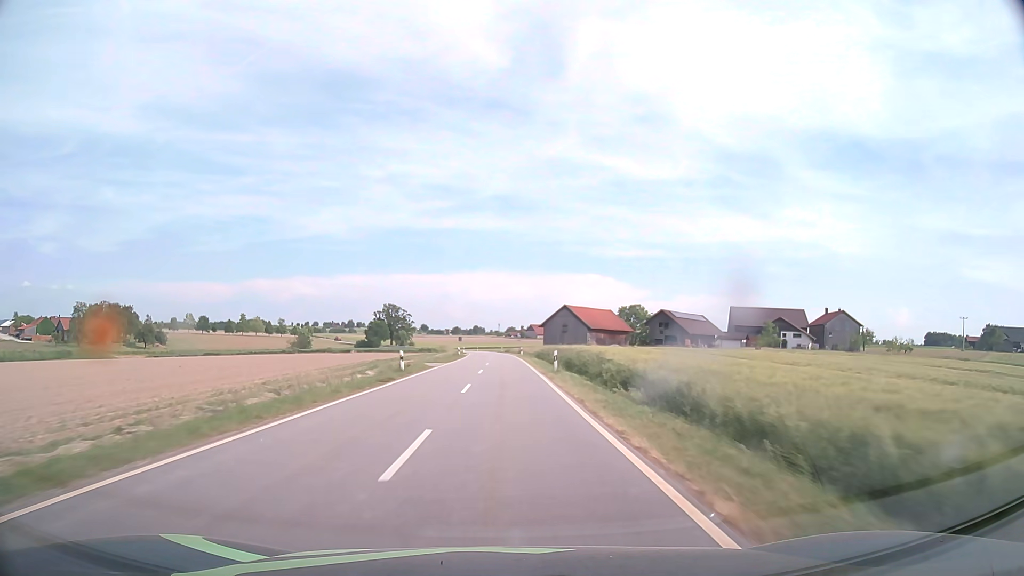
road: tertiary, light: Day
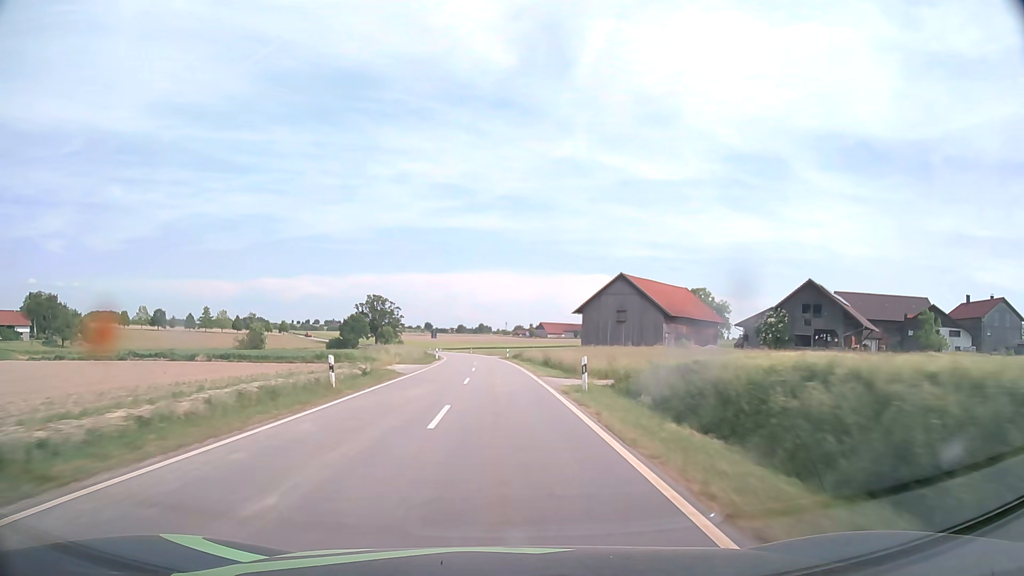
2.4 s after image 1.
(0.0, +56.7) m; 0°
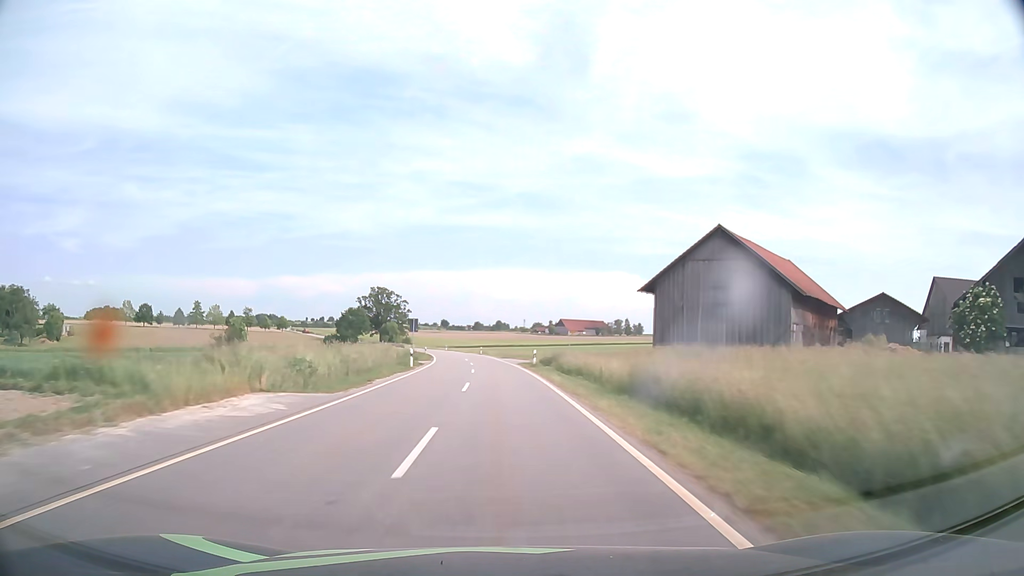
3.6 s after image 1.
(-0.4, +28.4) m; -1°
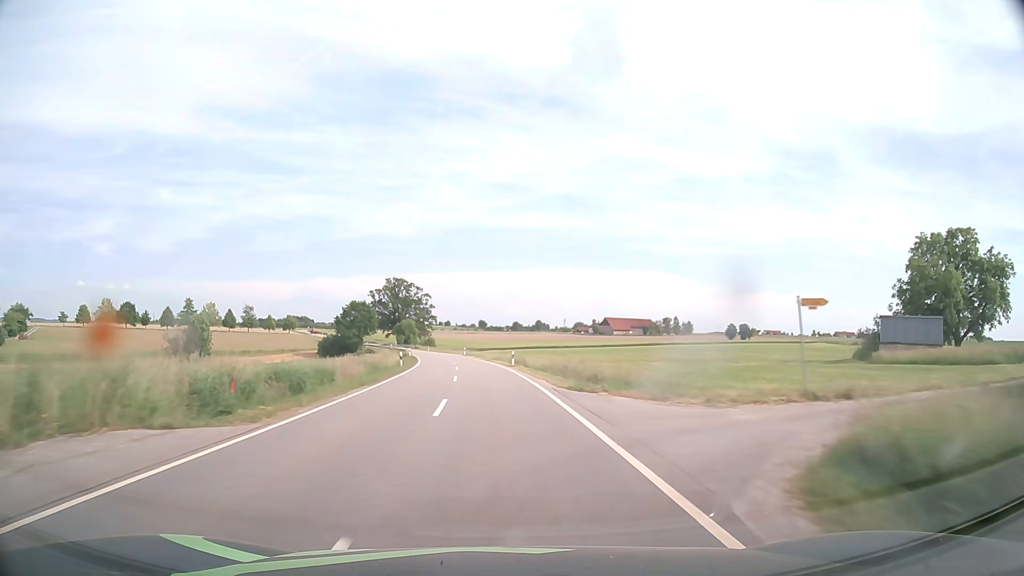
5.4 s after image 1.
(-1.0, +42.6) m; -3°
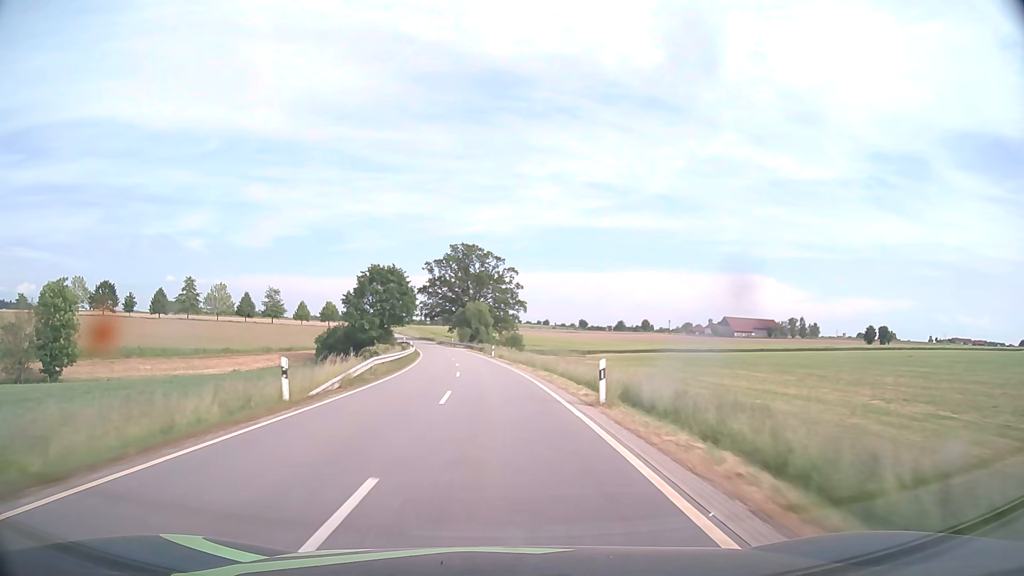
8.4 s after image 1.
(-5.1, +71.0) m; -8°
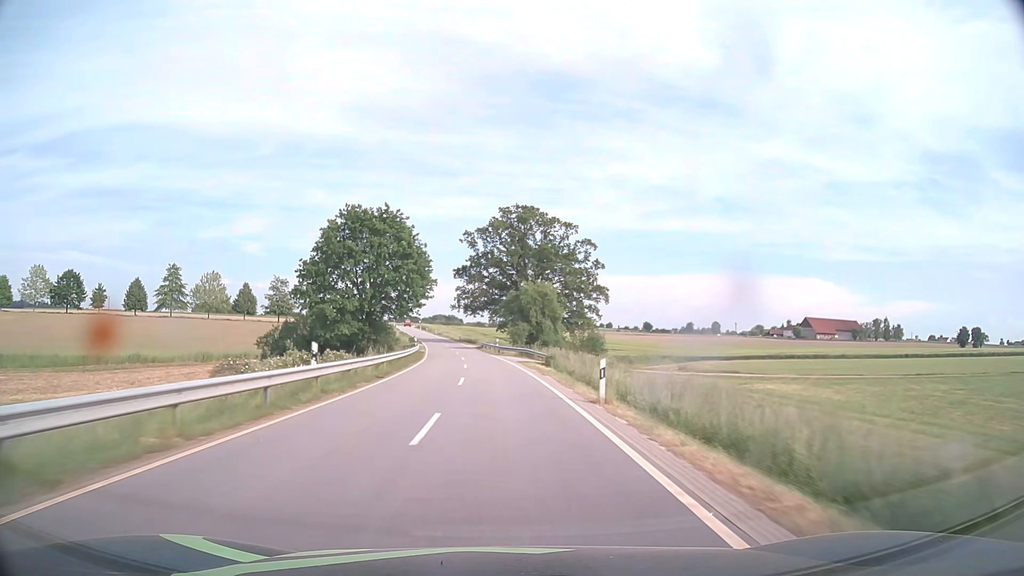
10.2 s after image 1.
(-1.8, +42.6) m; -5°
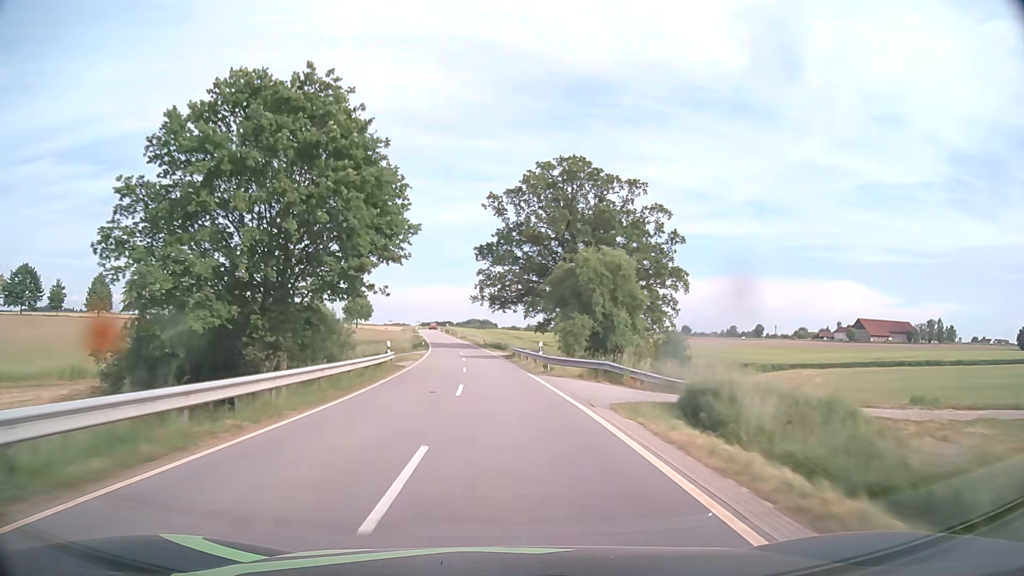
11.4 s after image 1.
(-0.7, +28.4) m; -3°
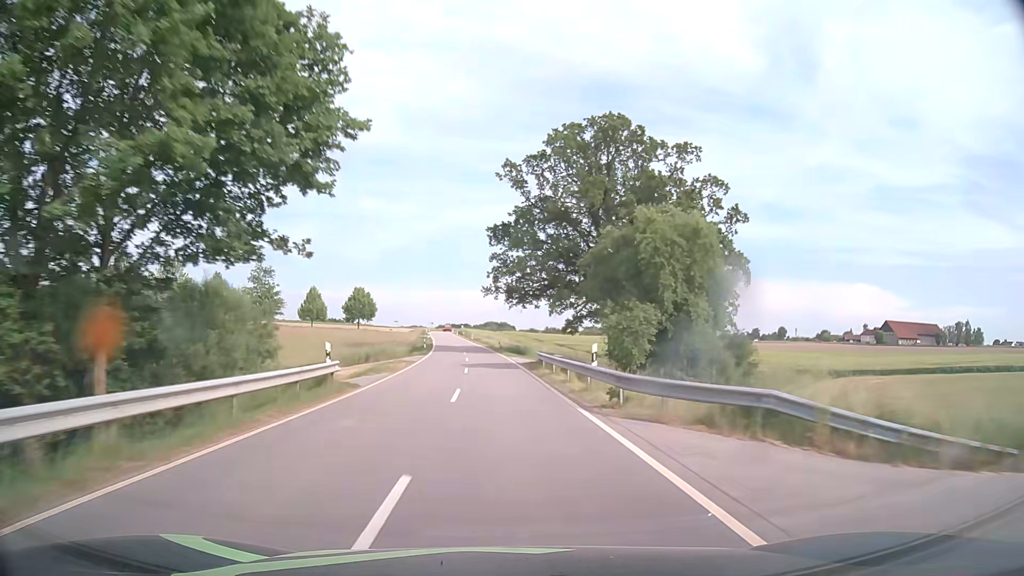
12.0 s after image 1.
(-0.2, +14.2) m; -2°
(0, +10) (0, +20) (-1, +30) (-1, +40) (-2, +50) (-3, +60) (-4, +70) (-5, +80) (-6, +90) (-7, +100) m
